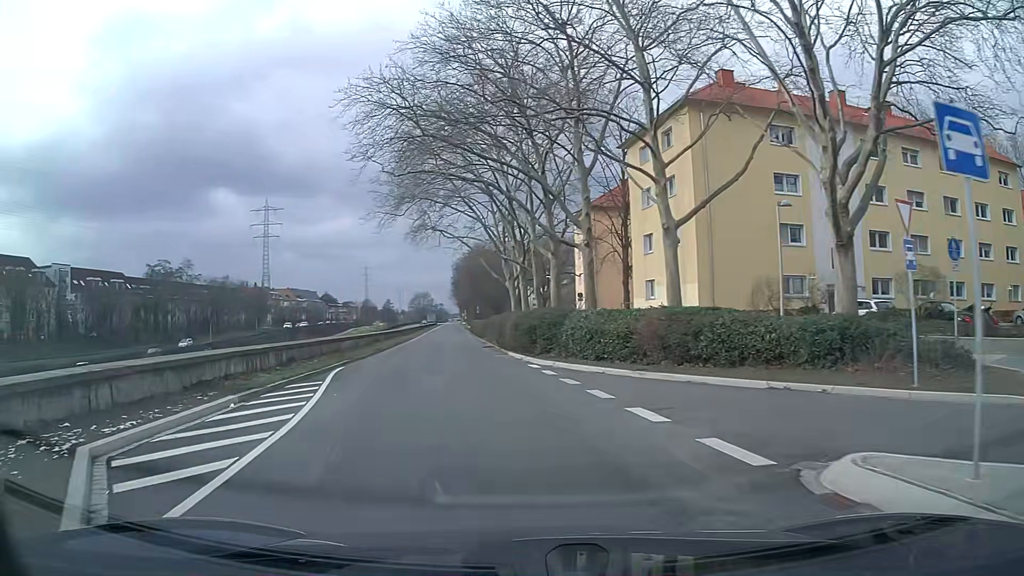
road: secondary_link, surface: asphalt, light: Day
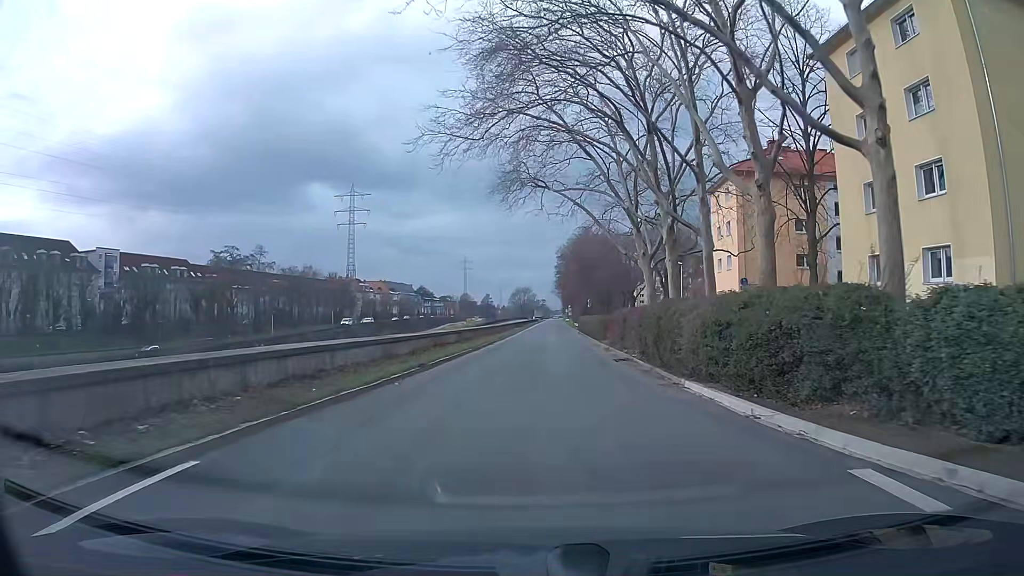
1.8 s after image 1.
(-1.5, +16.9) m; -6°
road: trunk_link
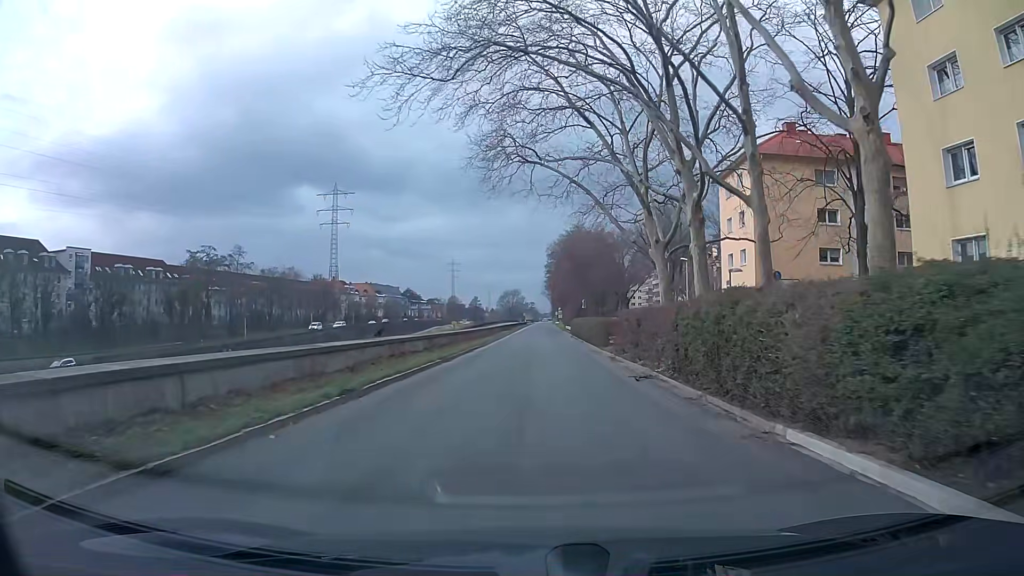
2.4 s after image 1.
(0.0, +6.7) m; 0°
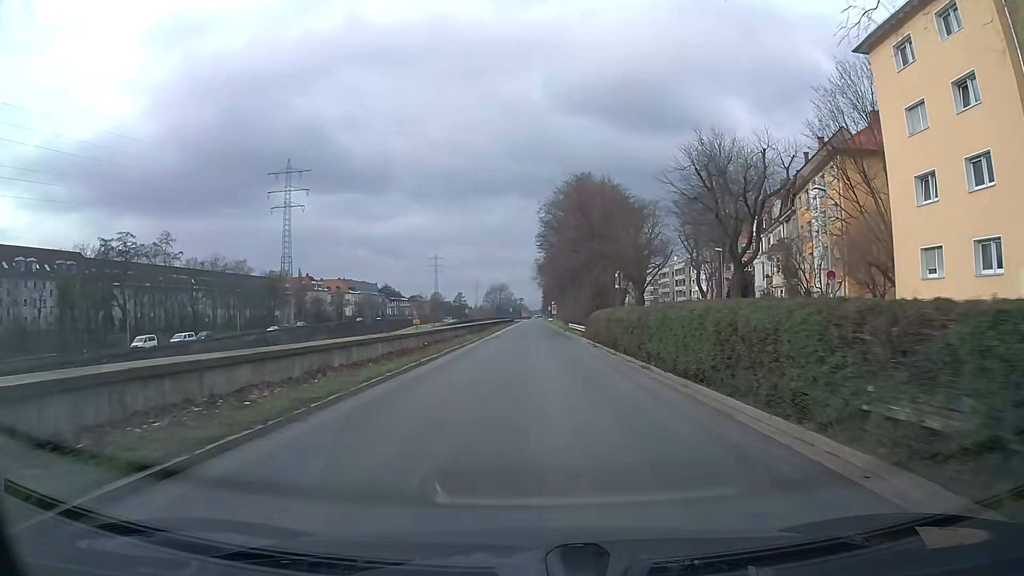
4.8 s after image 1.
(+0.2, +29.8) m; +1°
